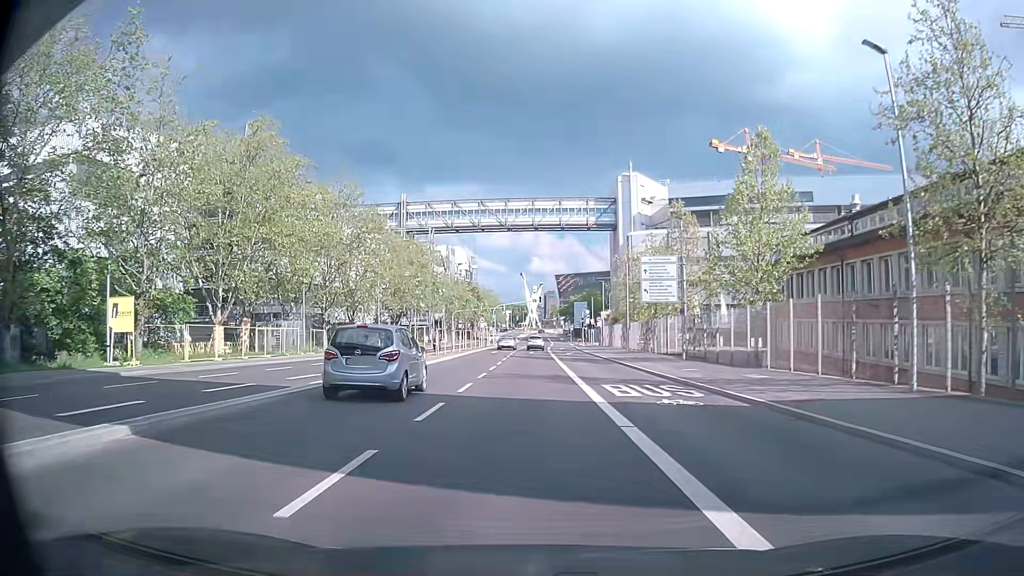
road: secondary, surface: asphalt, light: Day
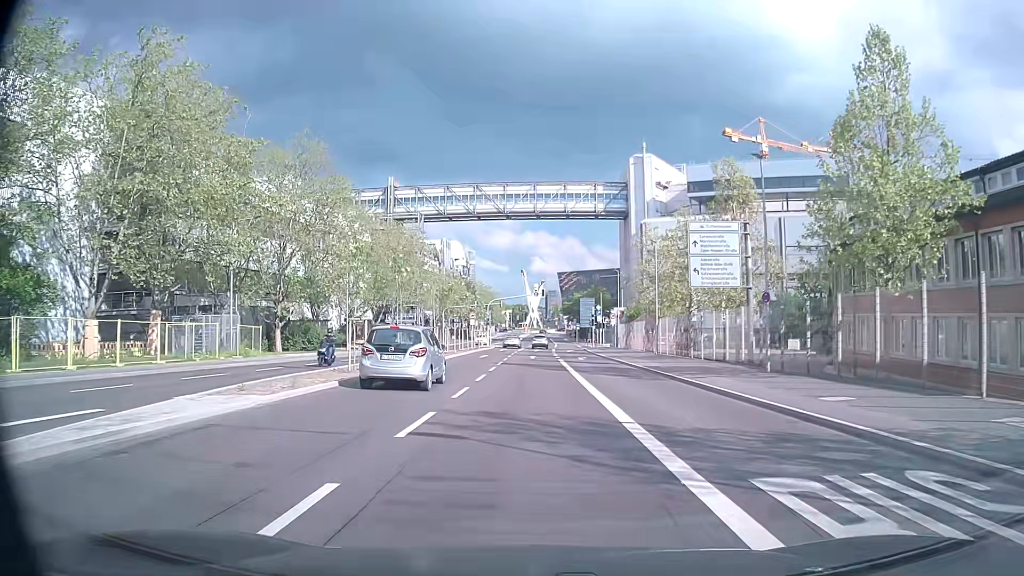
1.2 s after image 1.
(-0.2, +13.9) m; -1°
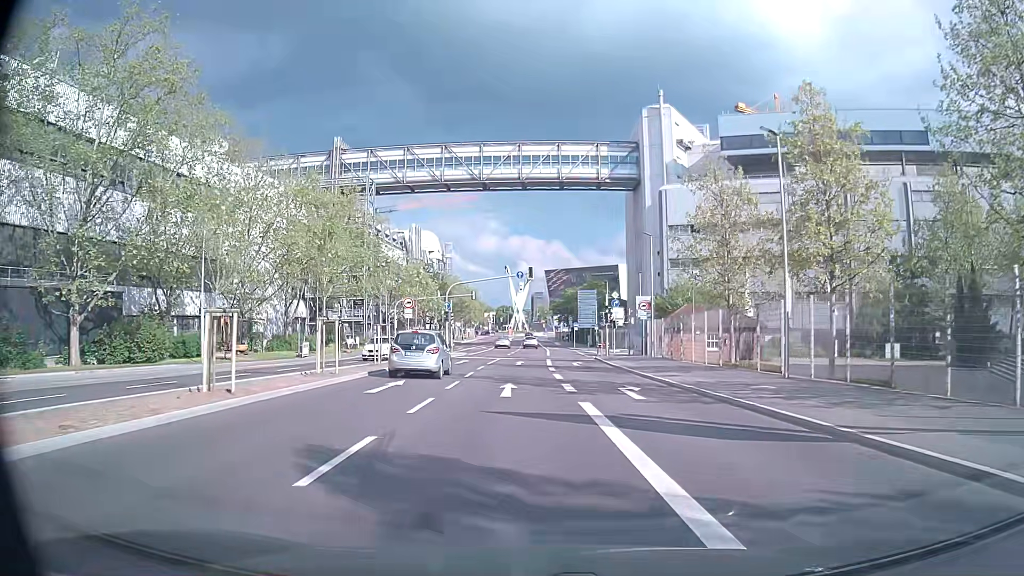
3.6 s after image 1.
(+0.4, +27.1) m; +2°
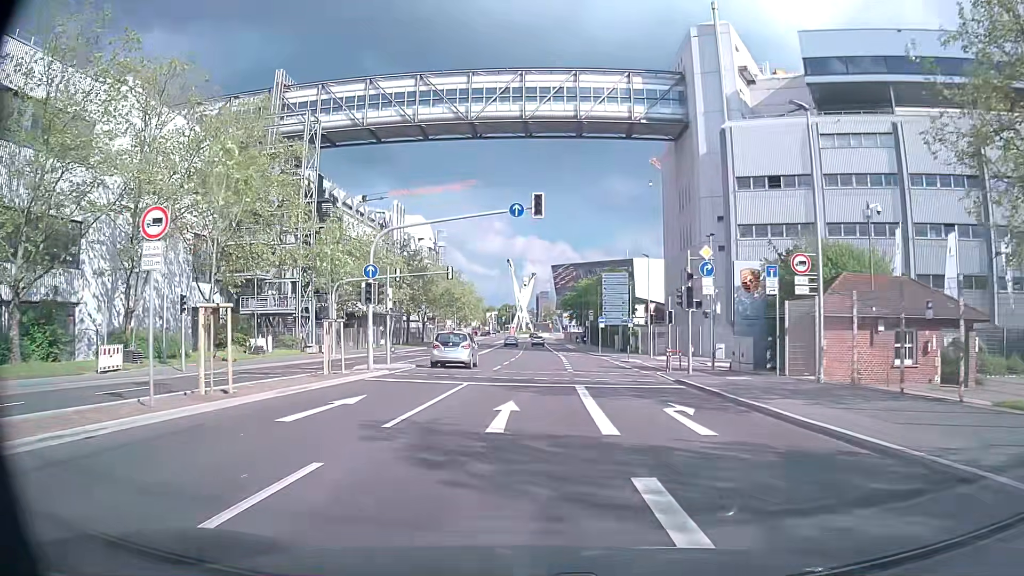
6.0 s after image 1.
(-0.2, +26.1) m; -1°
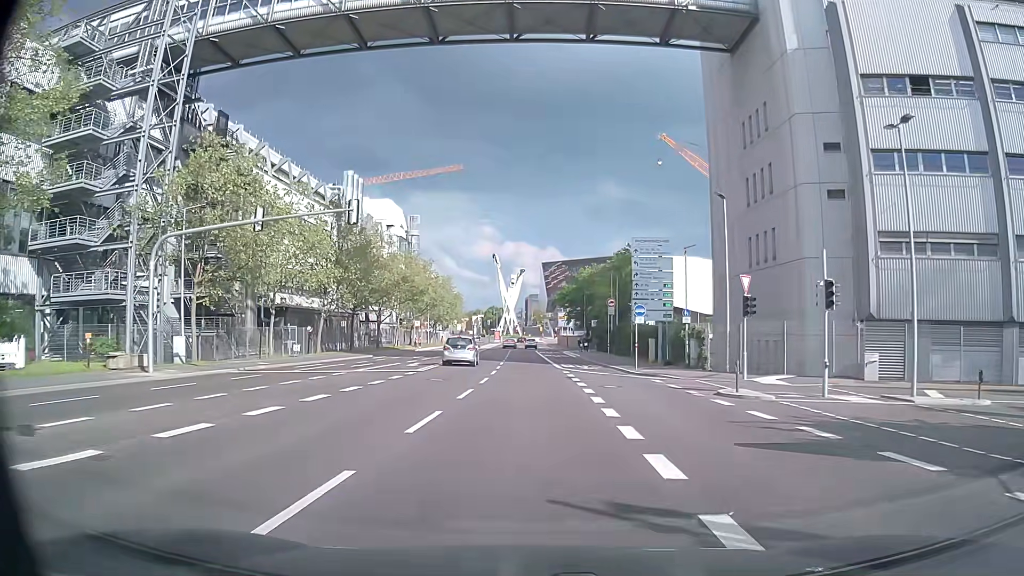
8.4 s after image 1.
(+0.3, +25.2) m; 0°
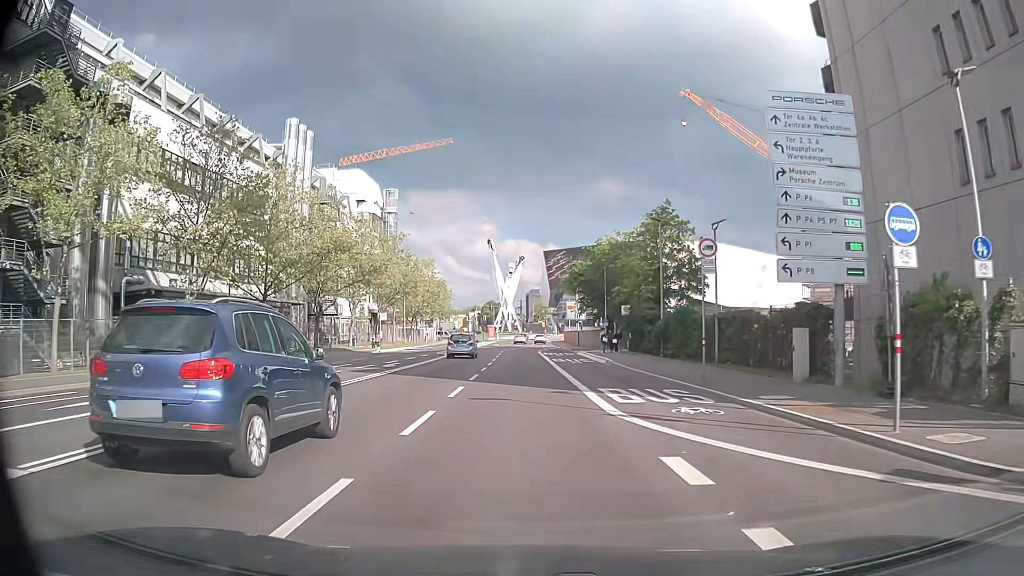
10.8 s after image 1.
(+0.4, +24.6) m; +1°
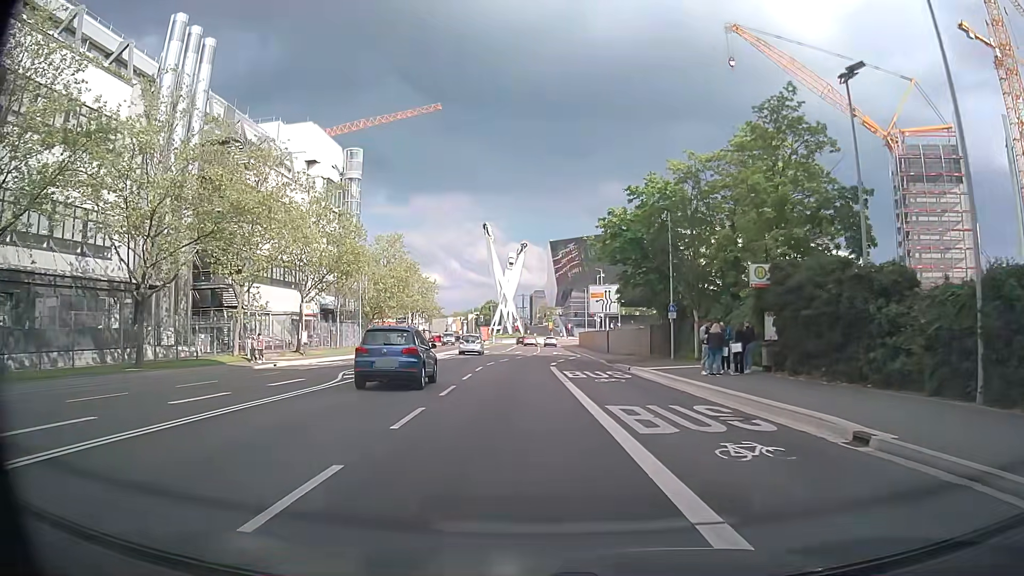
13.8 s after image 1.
(-0.3, +29.3) m; 0°
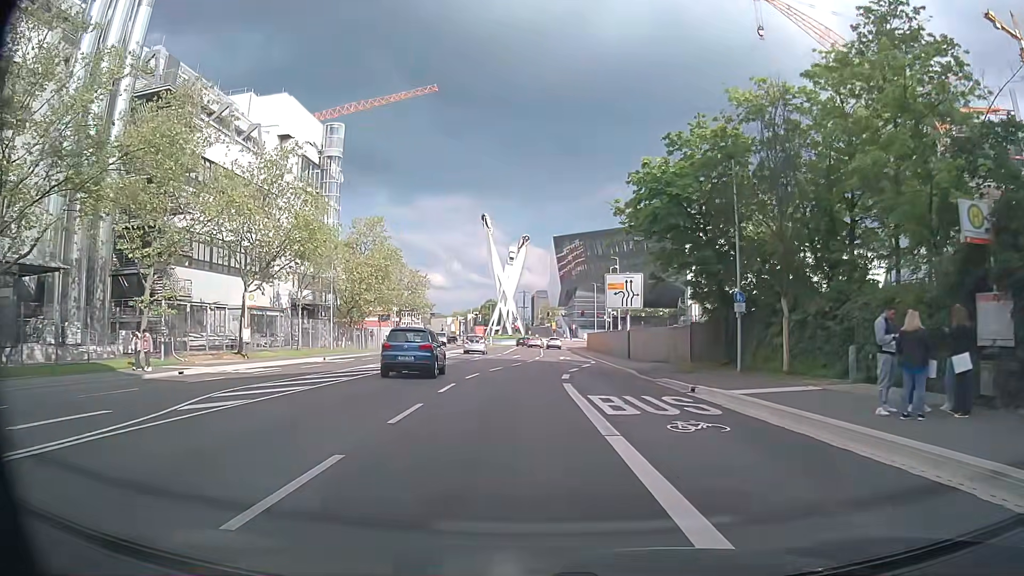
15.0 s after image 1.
(-0.1, +11.6) m; -1°
